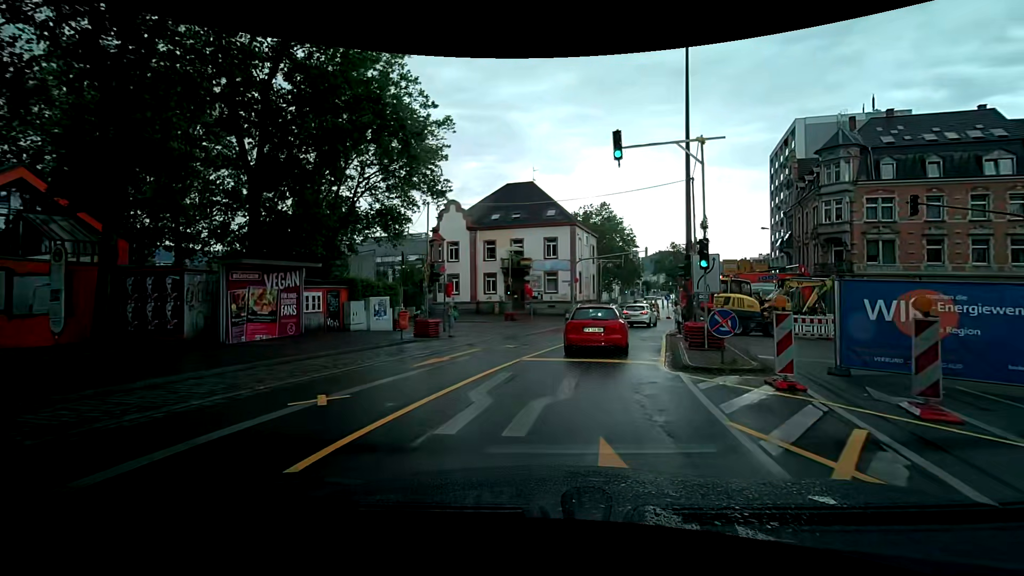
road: secondary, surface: asphalt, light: Day
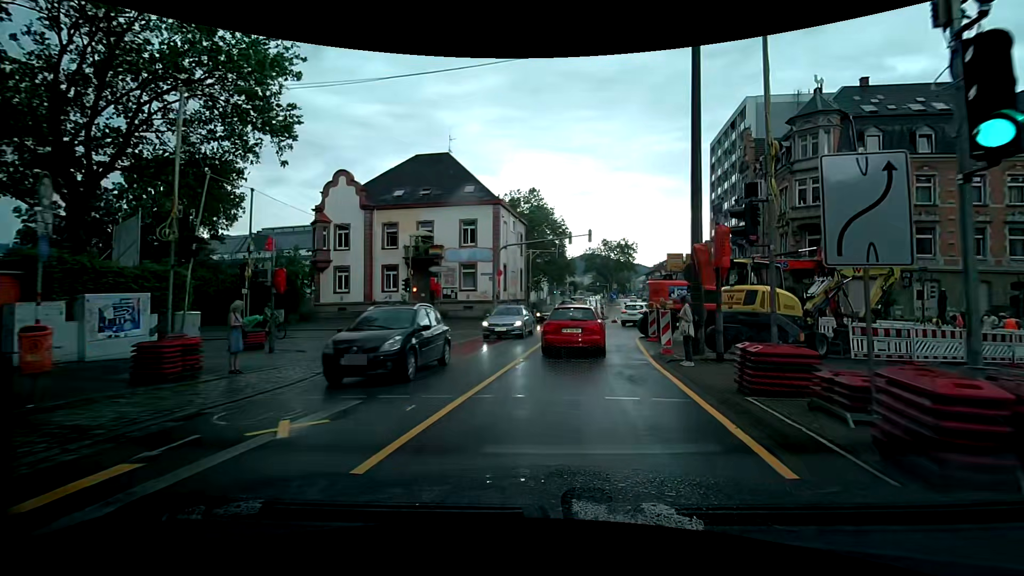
(+0.4, +11.5) m; +6°
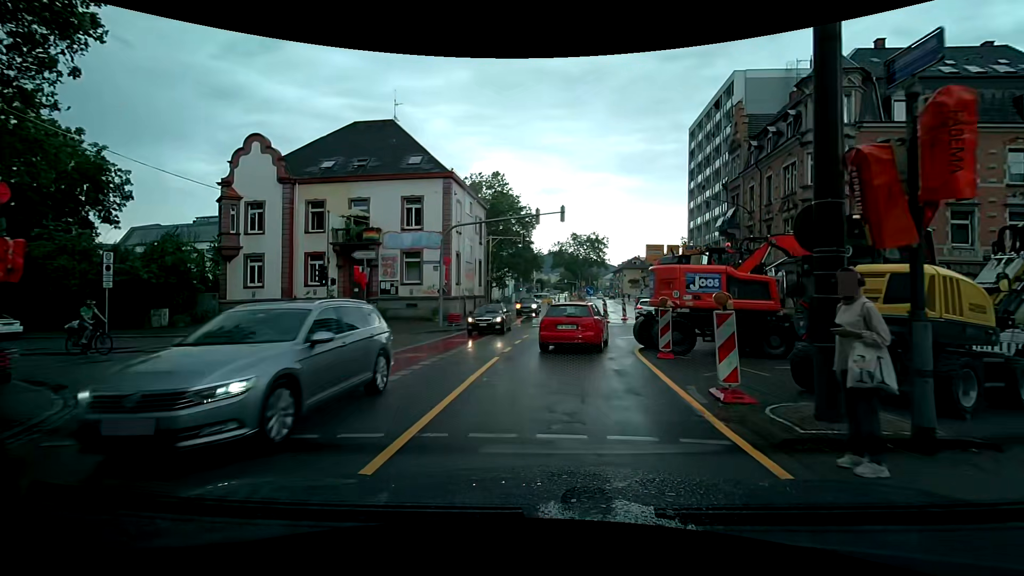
(+0.4, +7.5) m; +4°
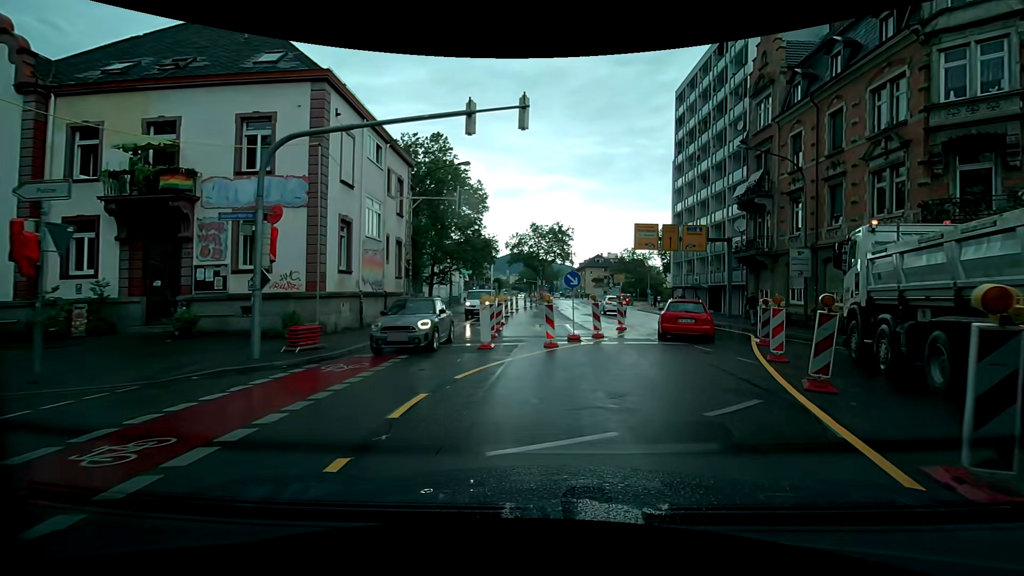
(+0.4, +14.1) m; +3°
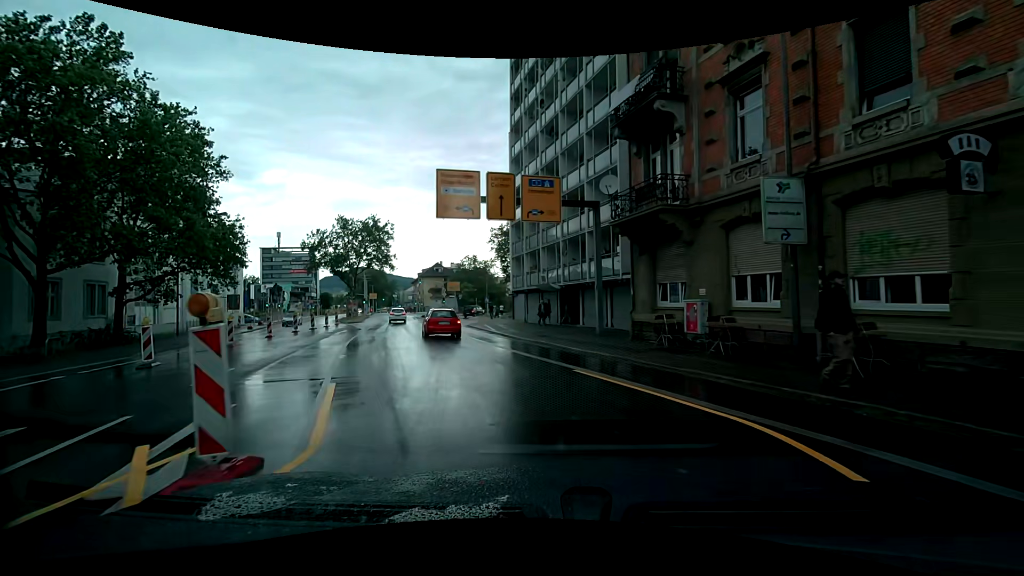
(+4.8, +17.9) m; +21°
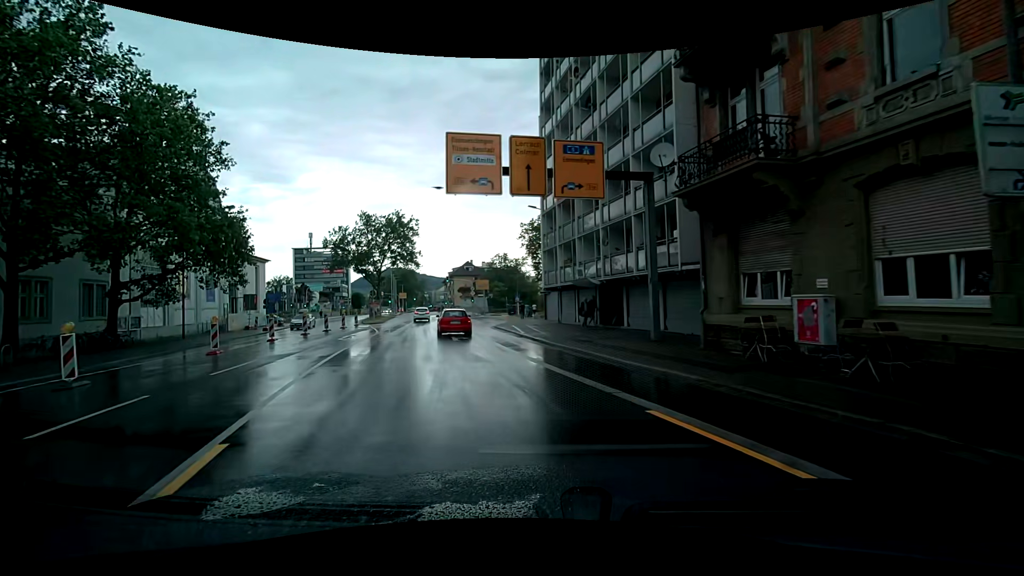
(-0.2, +4.4) m; -4°
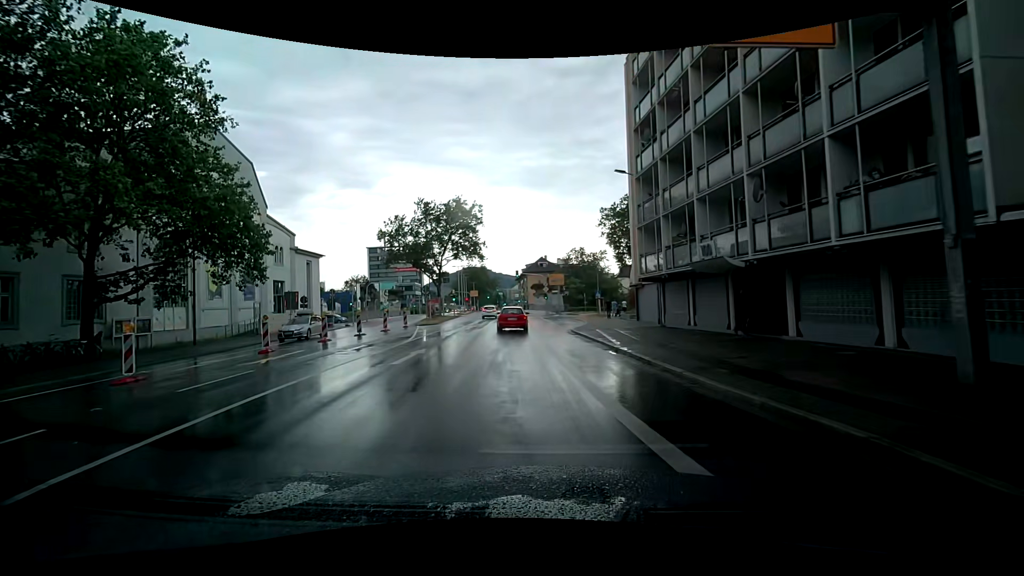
(-0.6, +9.4) m; -7°
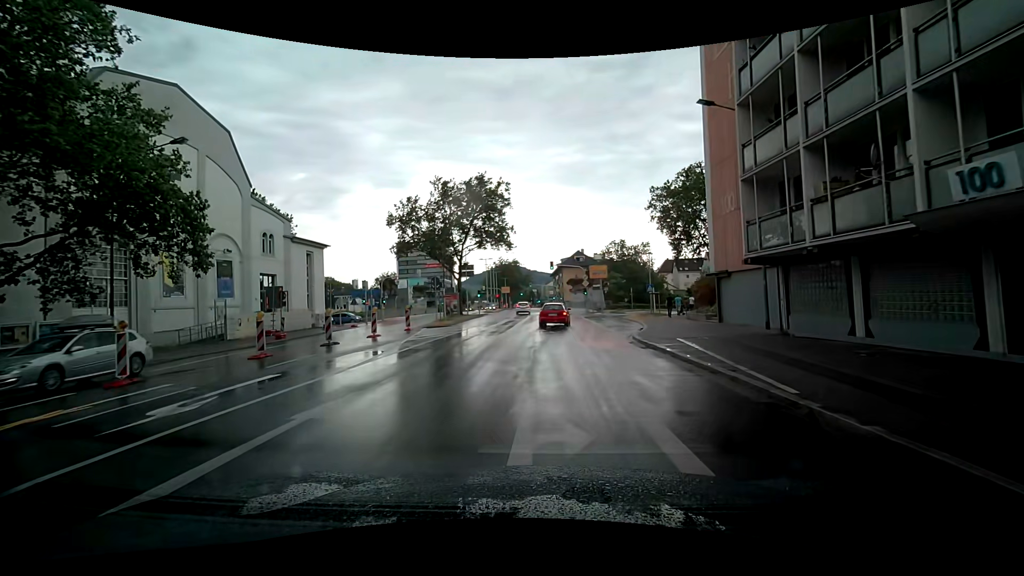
(-0.3, +9.3) m; -3°
